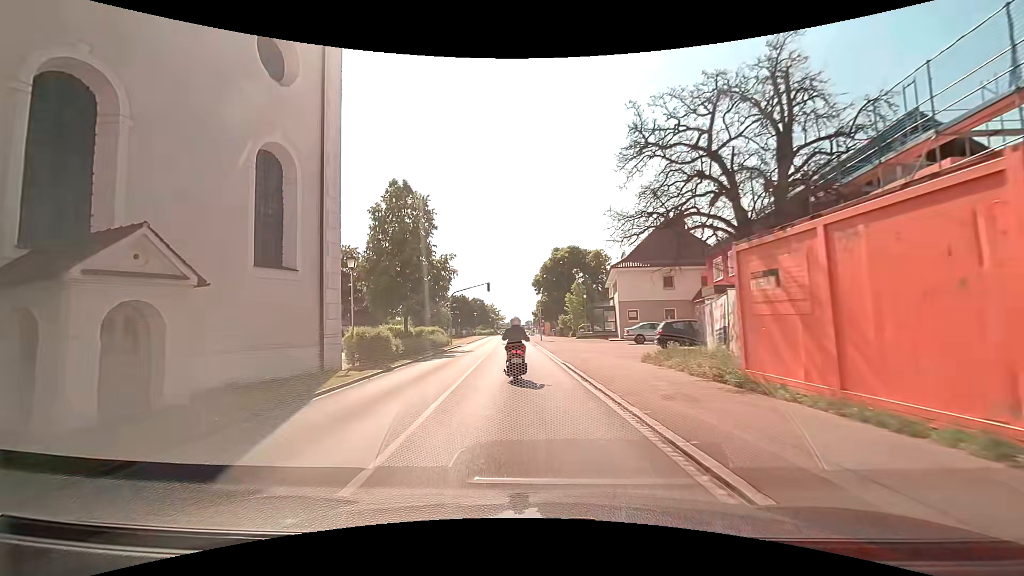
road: tertiary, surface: asphalt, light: Day
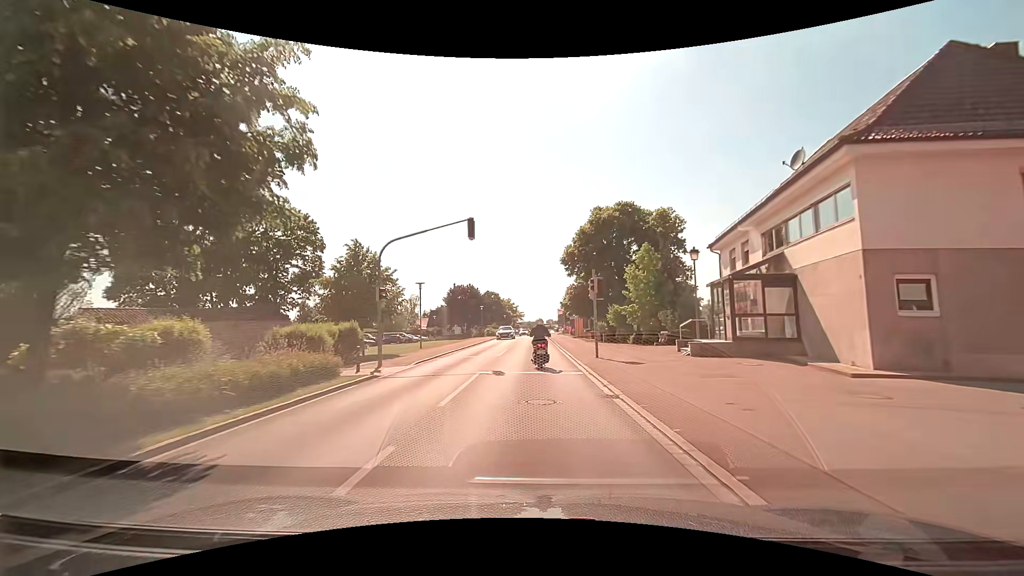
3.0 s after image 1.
(-1.0, +29.5) m; -2°
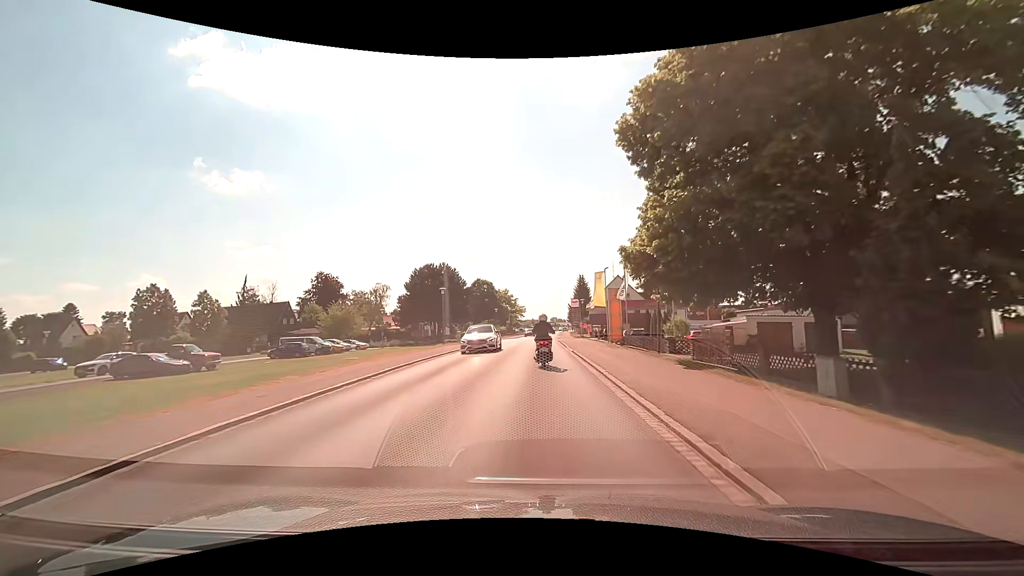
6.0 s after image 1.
(-0.3, +37.6) m; 0°
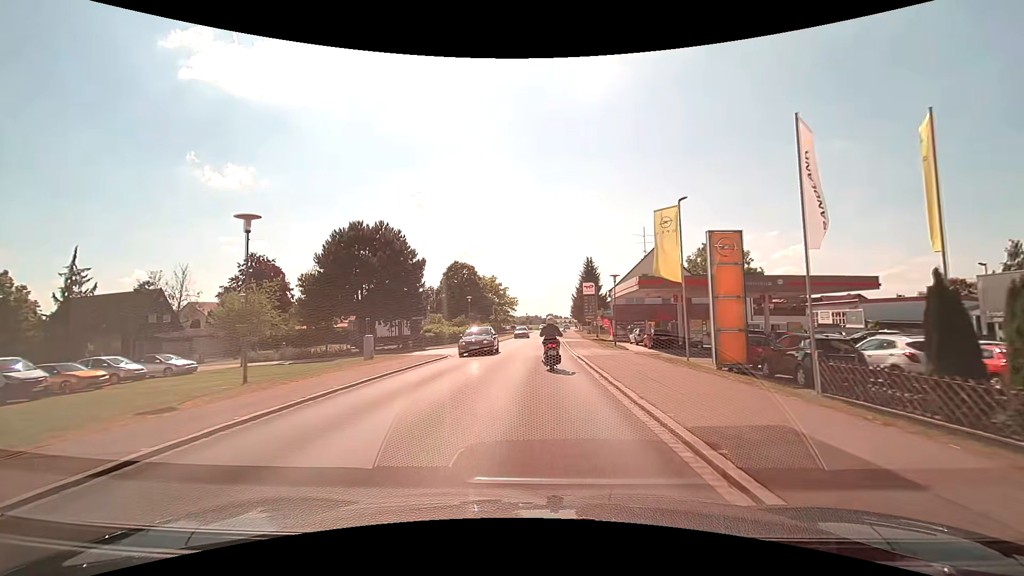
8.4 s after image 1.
(+0.1, +30.5) m; +1°
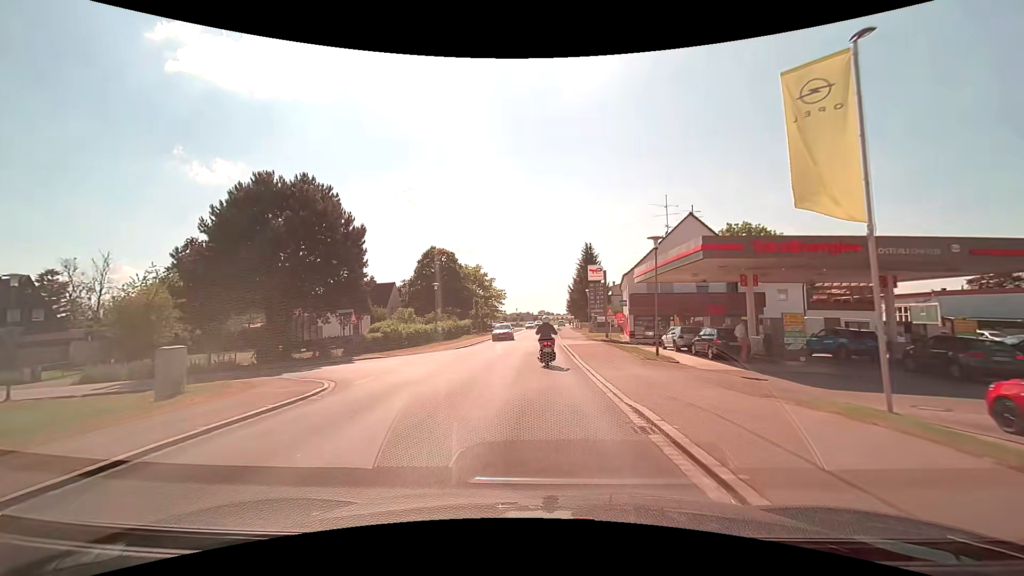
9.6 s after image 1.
(+0.1, +14.9) m; +1°
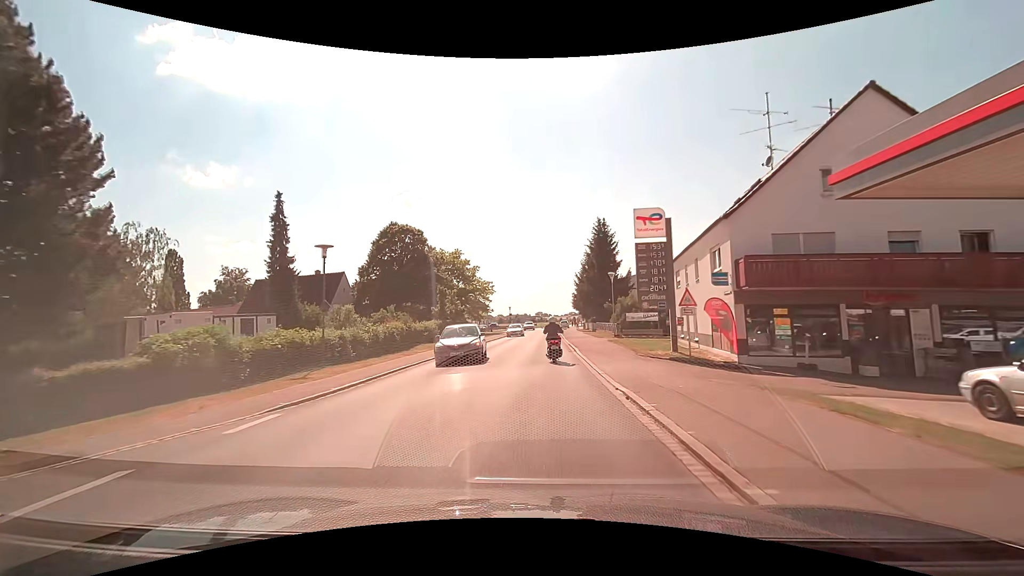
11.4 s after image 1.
(+0.1, +22.4) m; +1°
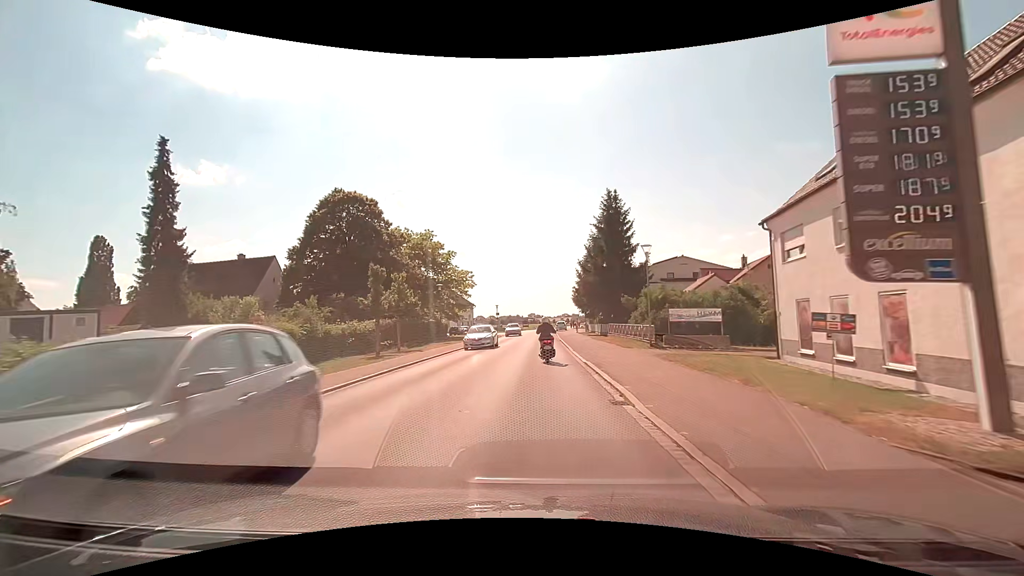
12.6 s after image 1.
(0.0, +15.9) m; +1°
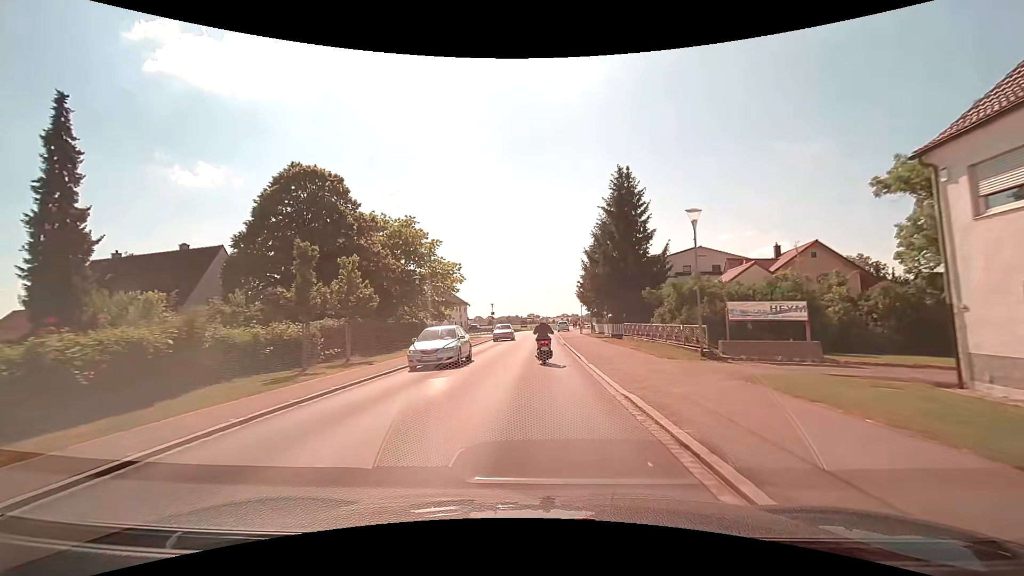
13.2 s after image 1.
(0.0, +8.3) m; 0°
(0, +10) (0, +20) (0, +30) (0, +40) (0, +50) (0, +60) (+1, +70) (+1, +80) (+2, +90) (+3, +100) m
